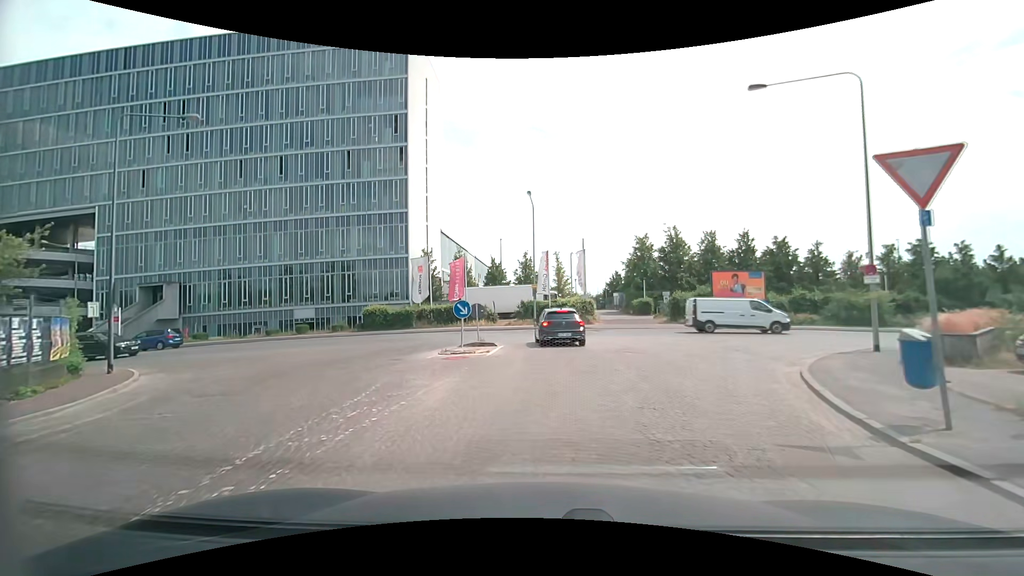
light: Day
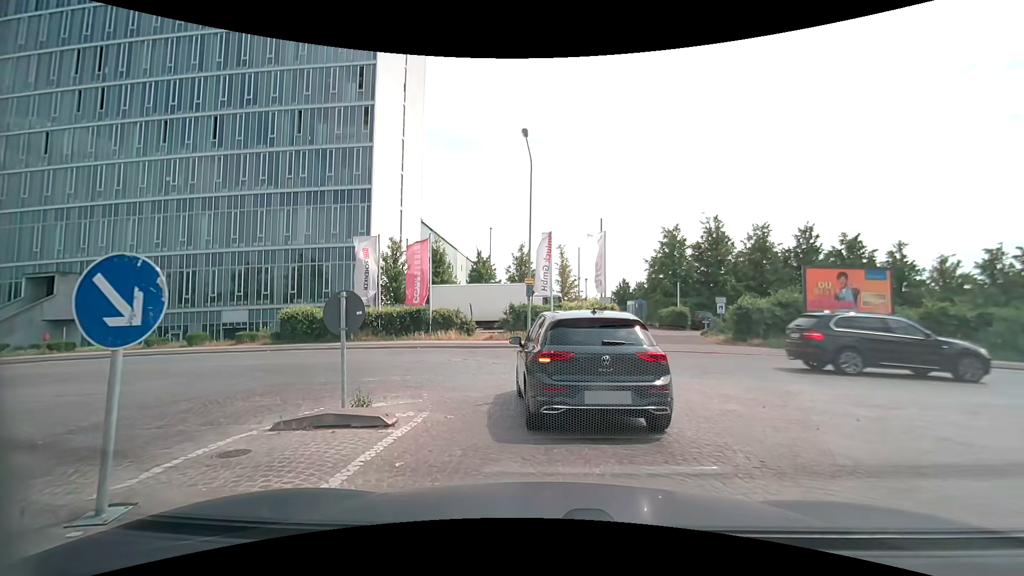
(-0.1, +12.9) m; -1°
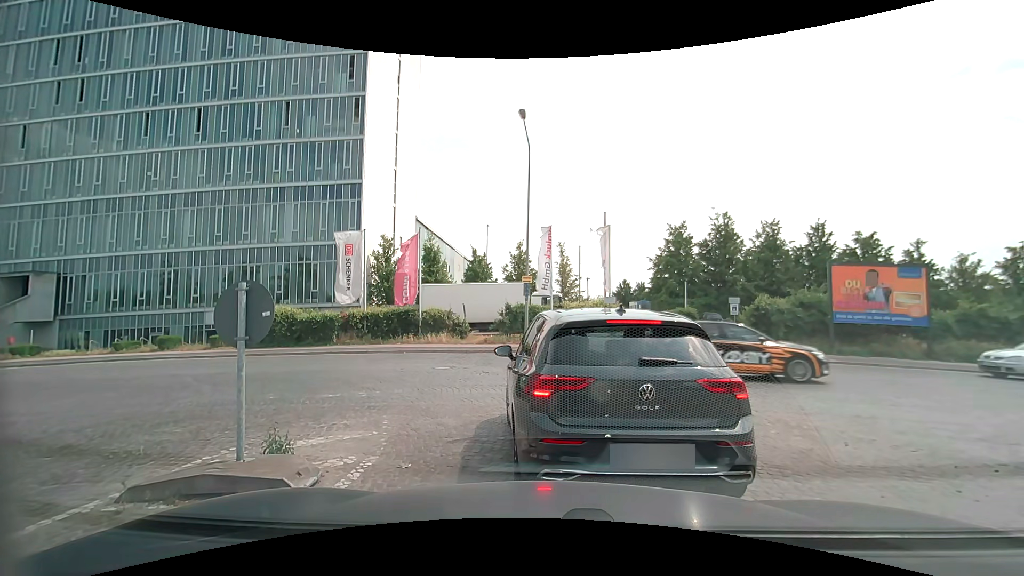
(0.0, +2.1) m; -1°
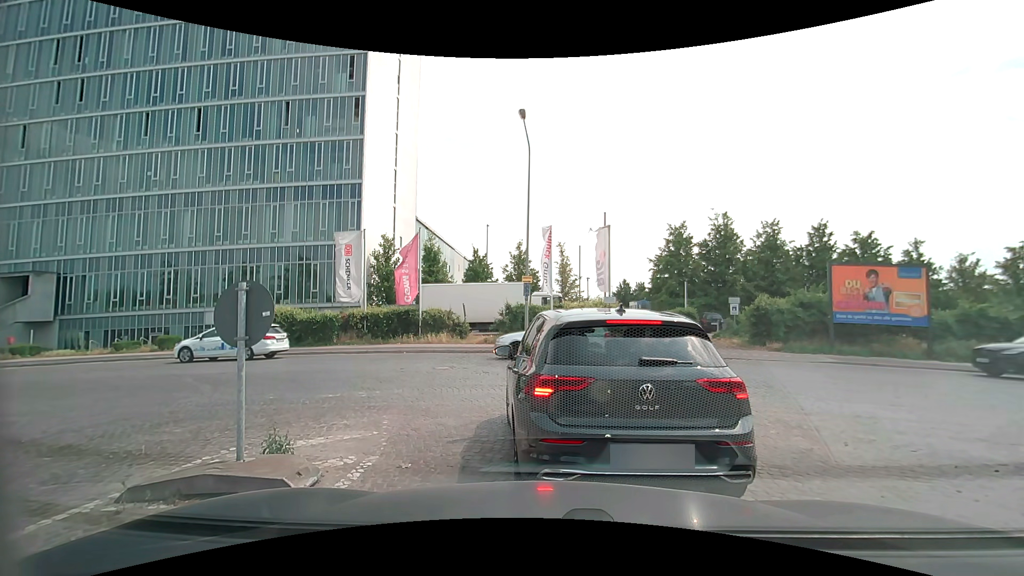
(0.0, 0.0) m; 0°
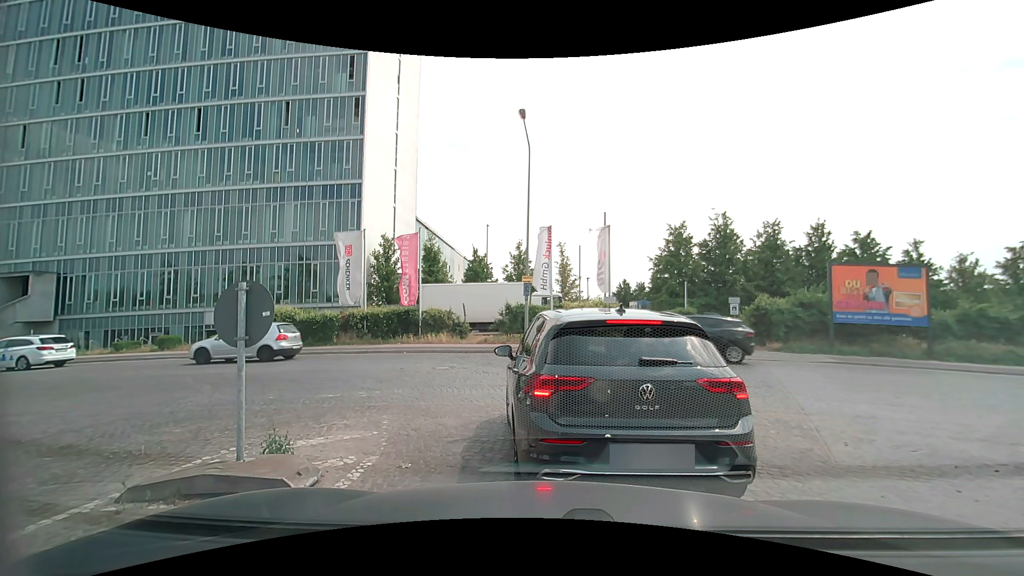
(0.0, 0.0) m; 0°
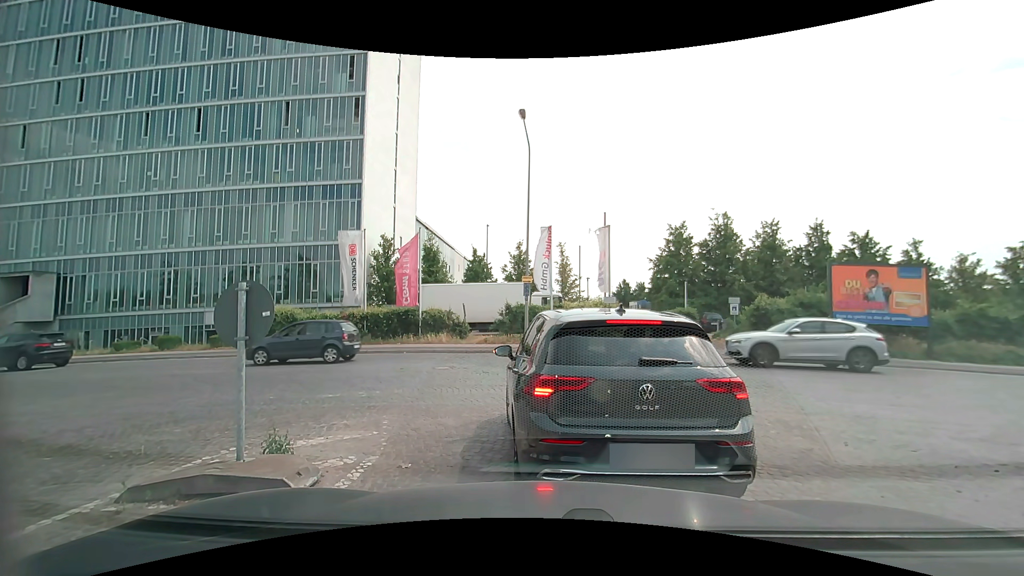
(0.0, 0.0) m; 0°
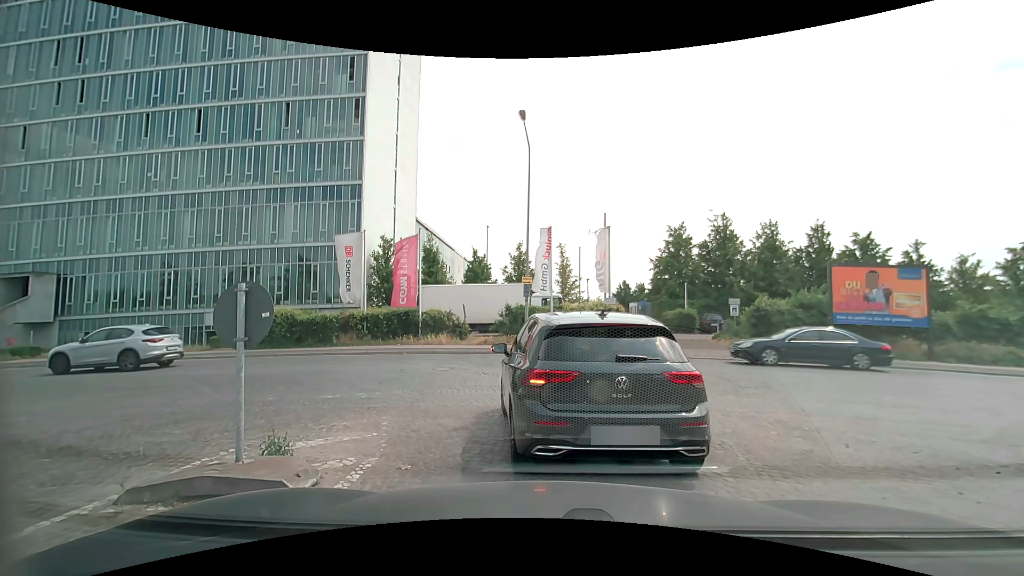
(0.0, 0.0) m; 0°
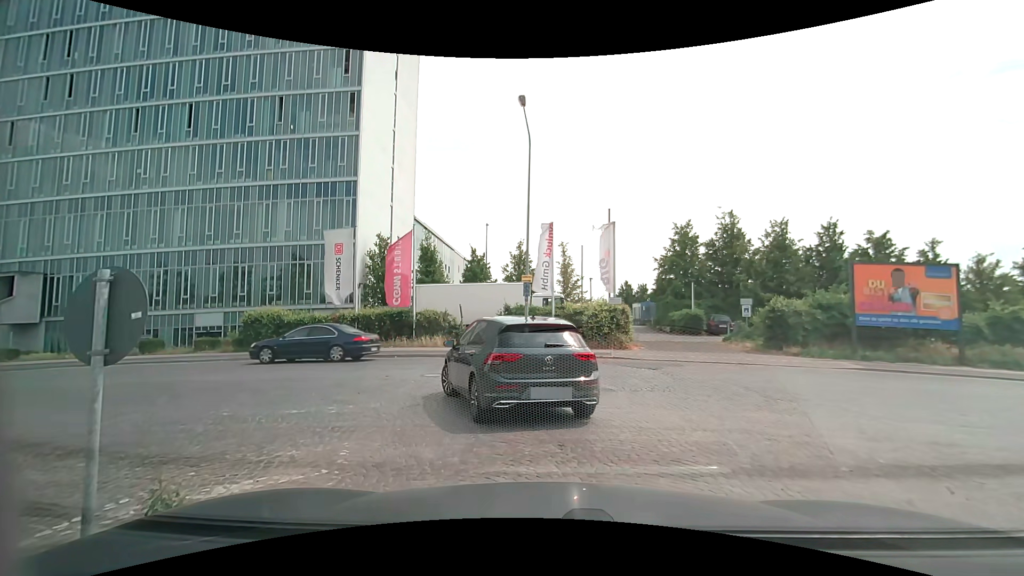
(0.0, +1.6) m; +2°
(-1, +10) (-9, +16) (-19, +18) (-29, +18) (-39, +19) (-49, +19) (-59, +19) (-69, +20) (-79, +20) (-89, +20) m
